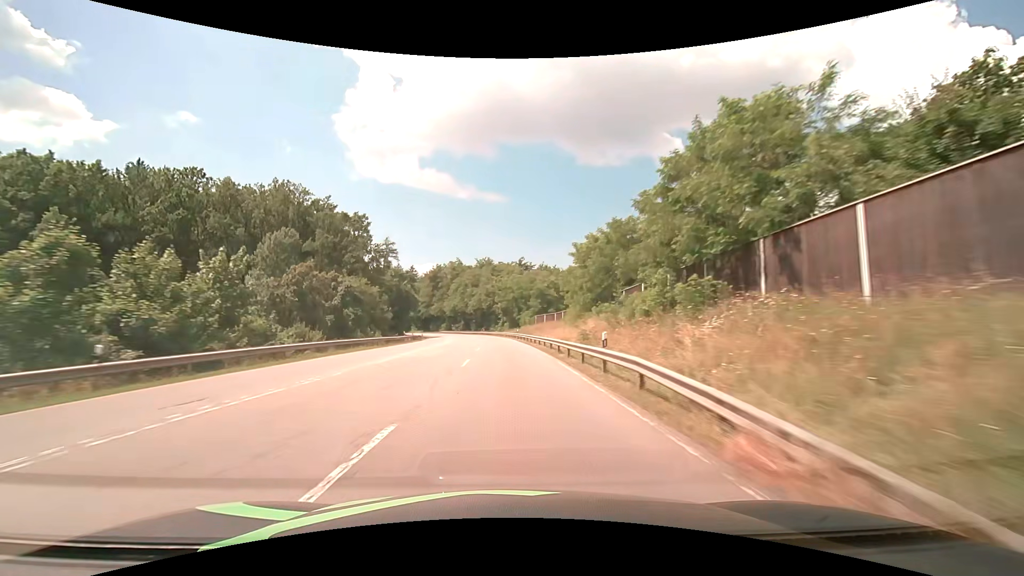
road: secondary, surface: asphalt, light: Day
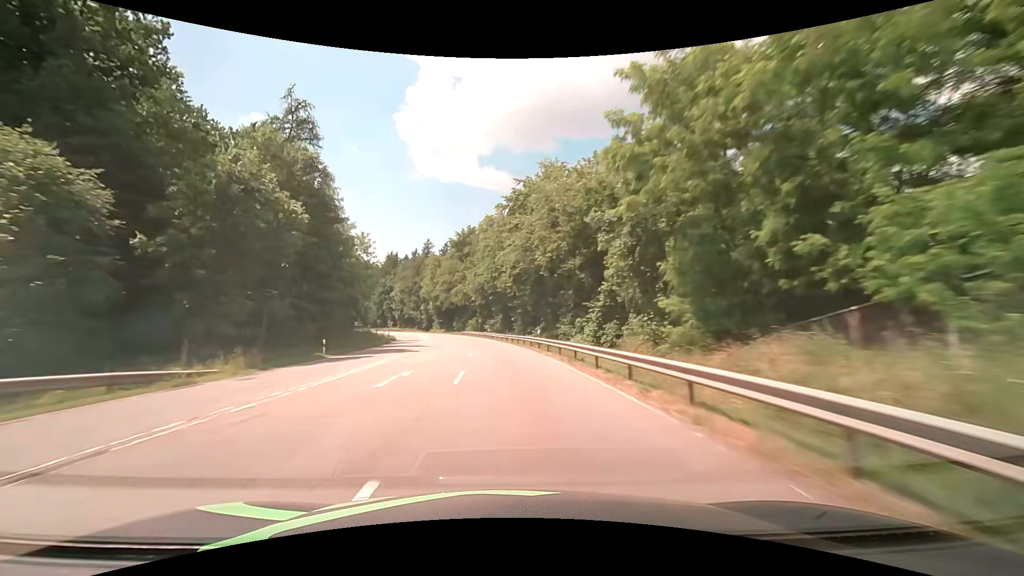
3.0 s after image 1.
(-3.1, +77.7) m; -6°
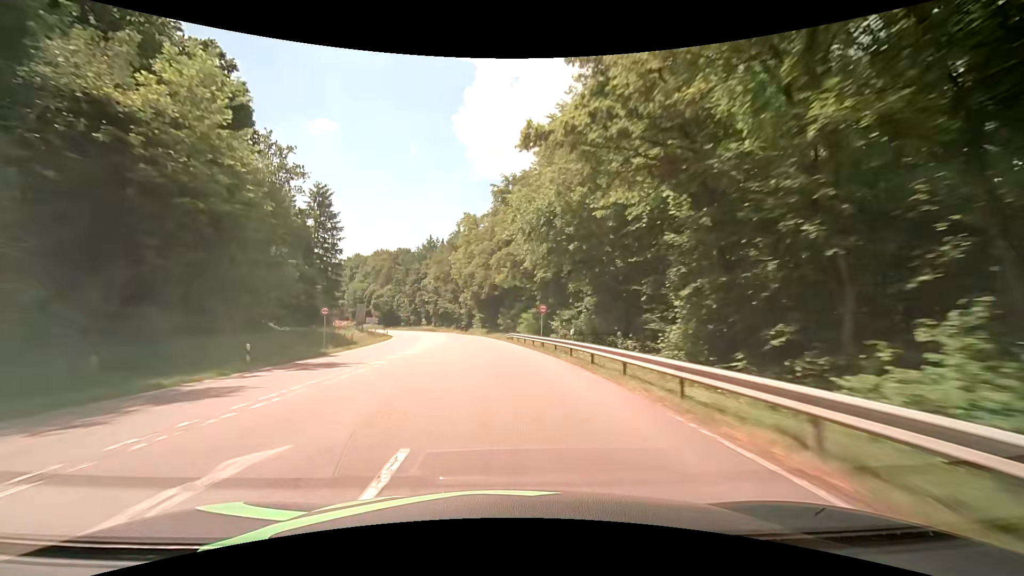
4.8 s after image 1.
(-2.8, +47.0) m; -7°
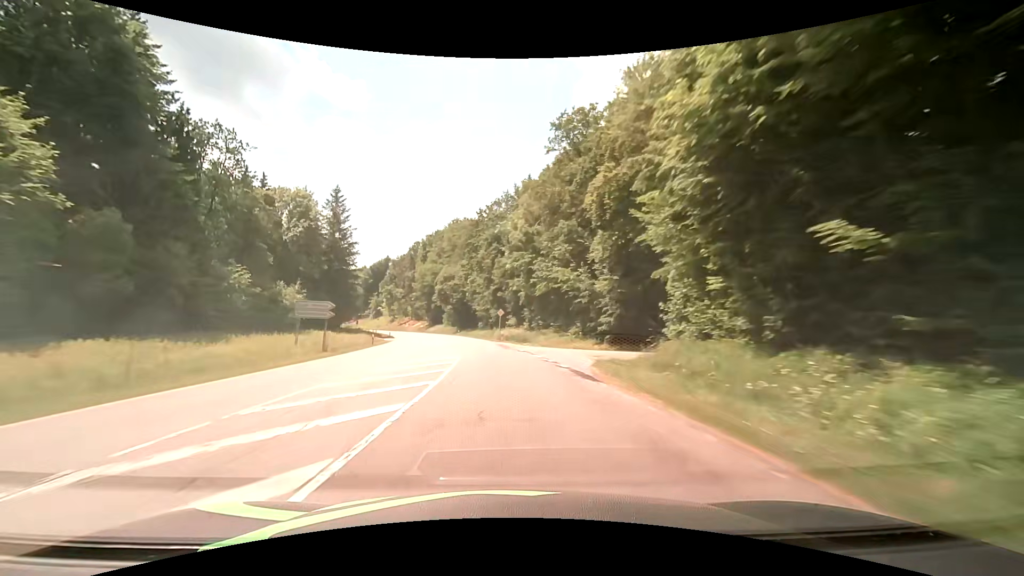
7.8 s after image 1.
(-9.0, +78.3) m; -13°
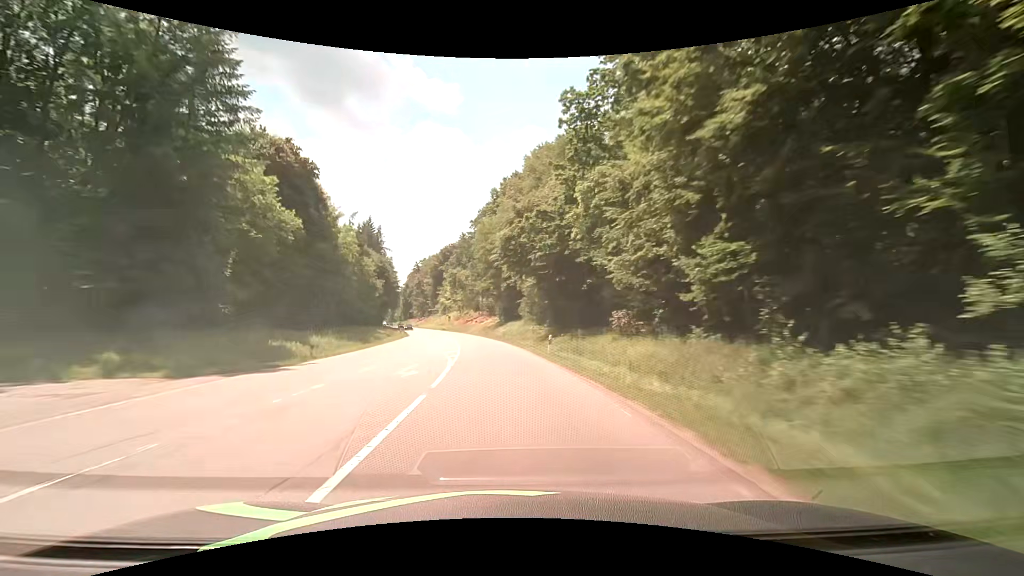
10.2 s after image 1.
(-5.9, +63.1) m; -10°
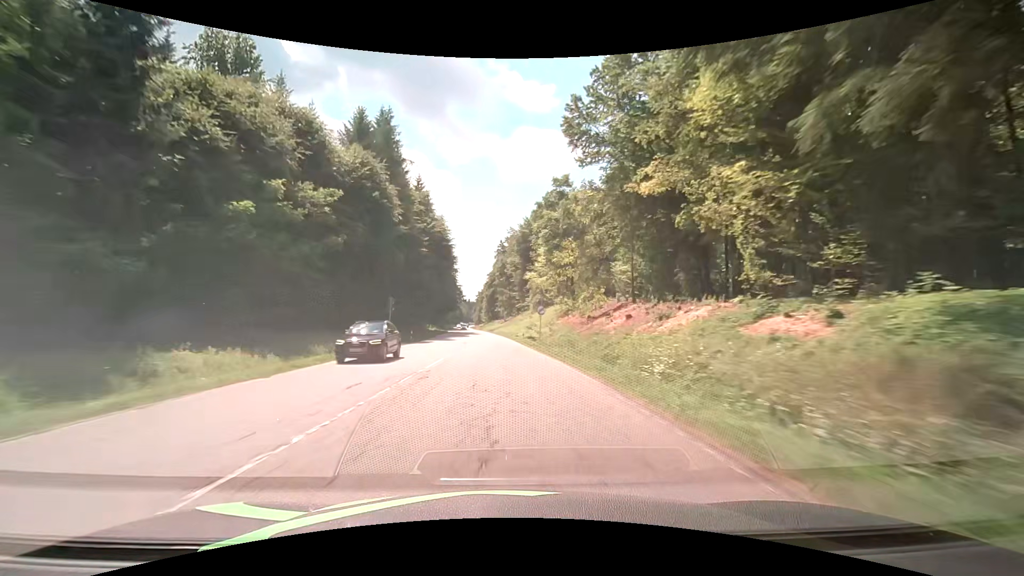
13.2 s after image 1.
(-8.6, +78.9) m; -12°
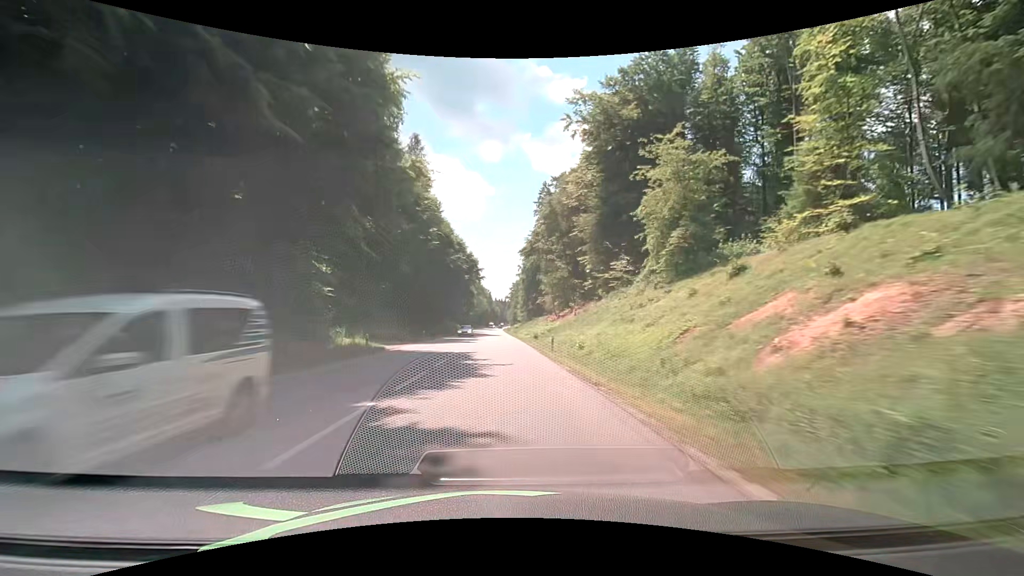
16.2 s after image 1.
(-3.2, +77.1) m; -5°
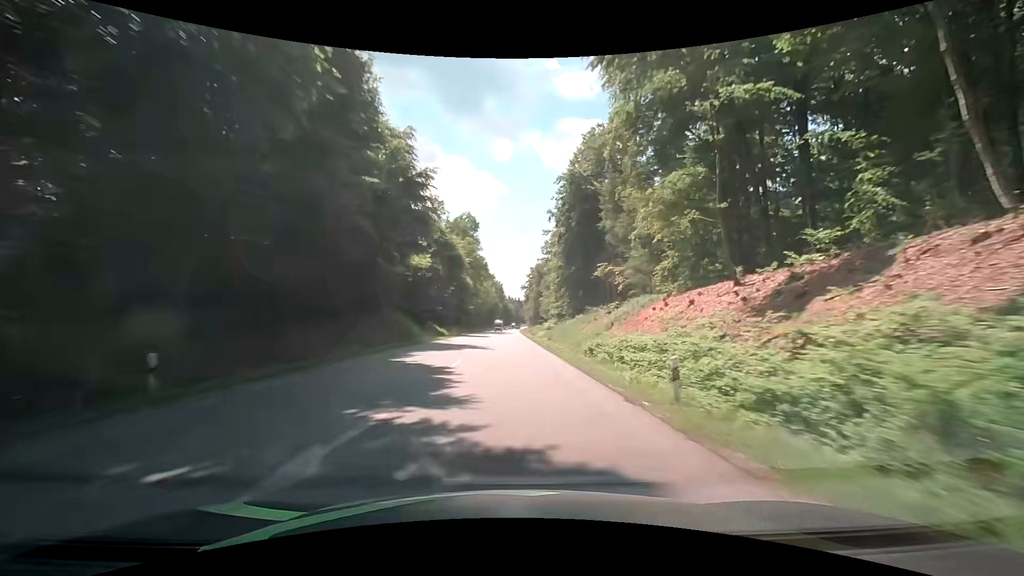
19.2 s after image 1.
(-0.6, +73.1) m; -1°
(0, +10) (0, +20) (0, +30) (0, +40) (0, +50) (0, +60) (+1, +70) (+1, +80) (+1, +90) (+1, +100) m
